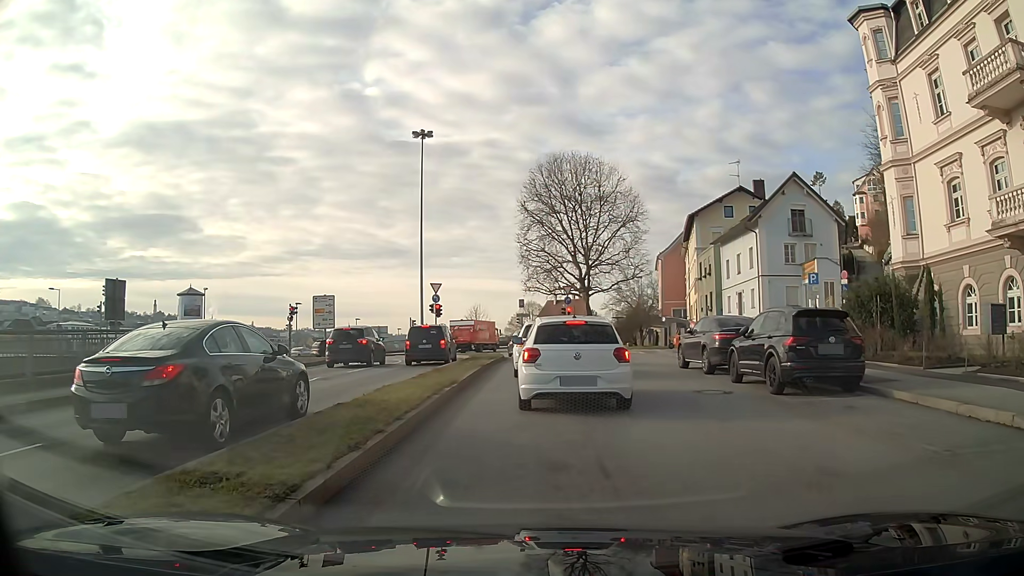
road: primary_link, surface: asphalt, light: Day
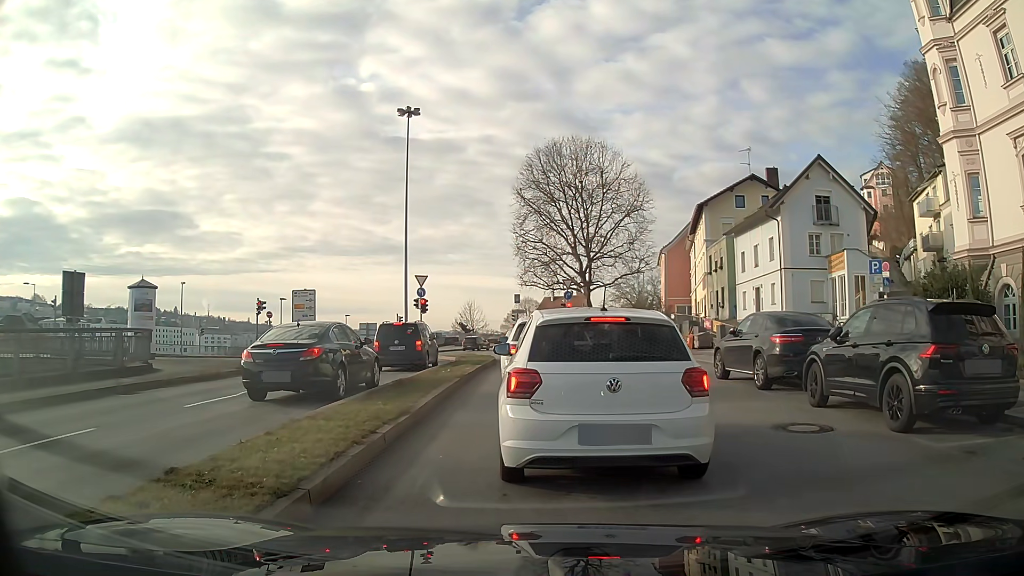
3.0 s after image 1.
(0.0, +4.6) m; -1°
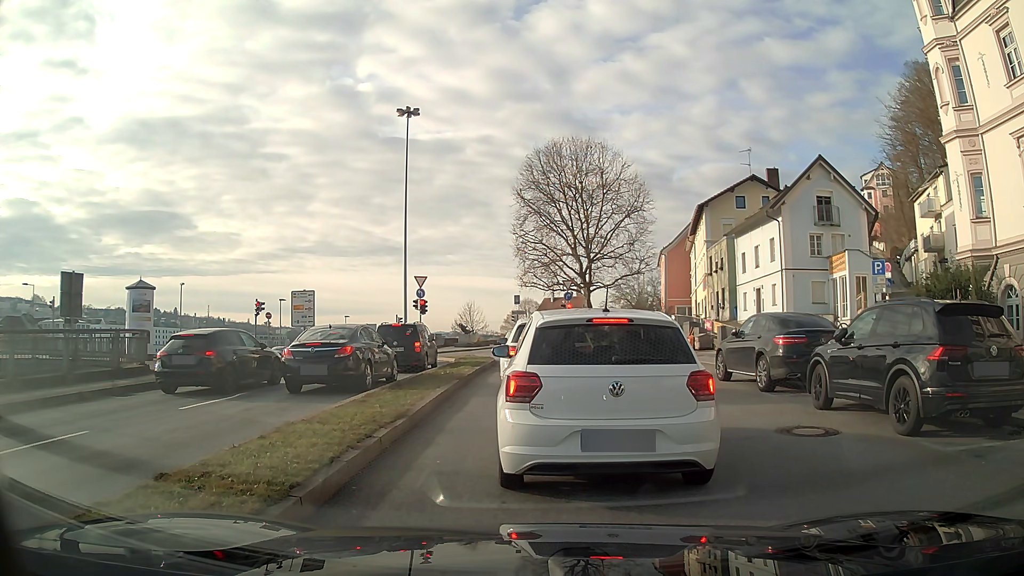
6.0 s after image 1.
(0.0, +0.3) m; 0°
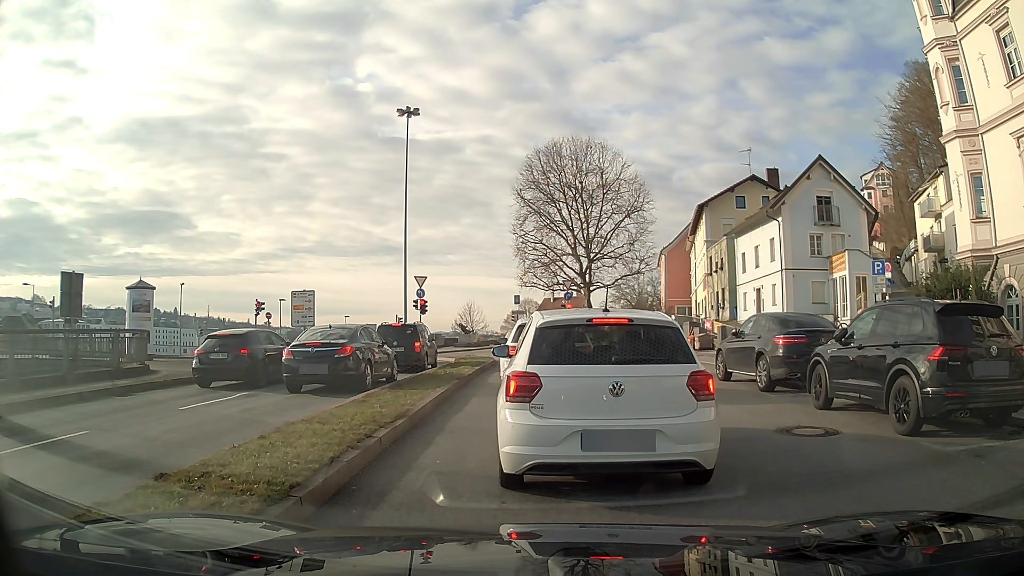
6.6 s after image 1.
(0.0, 0.0) m; 0°
(0, +10) (+1, +20) (0, +30) (-3, +39) (-10, +47) (-19, +51) (-29, +52) (-39, +53) (-49, +54) (-58, +54) m
